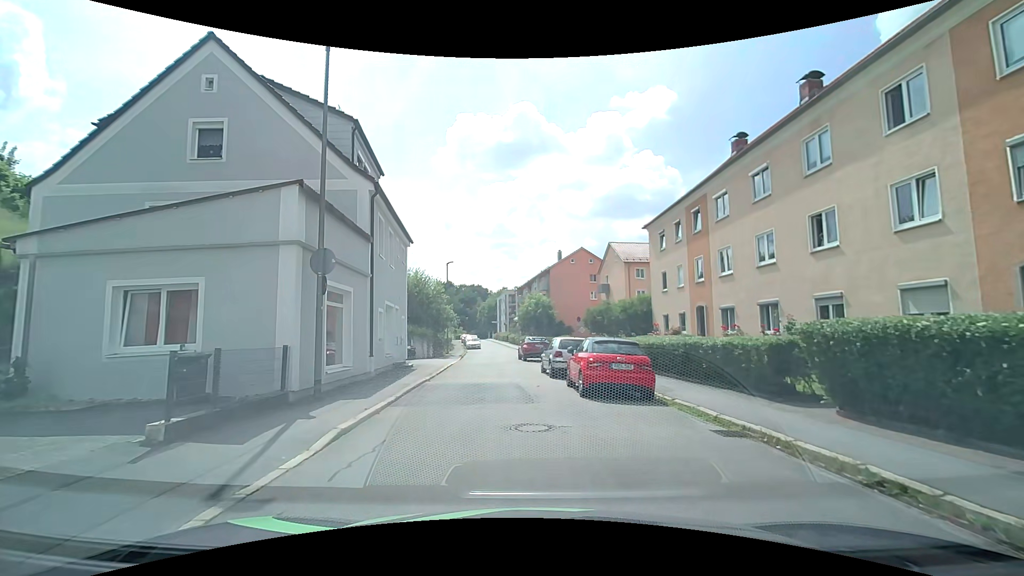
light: Day
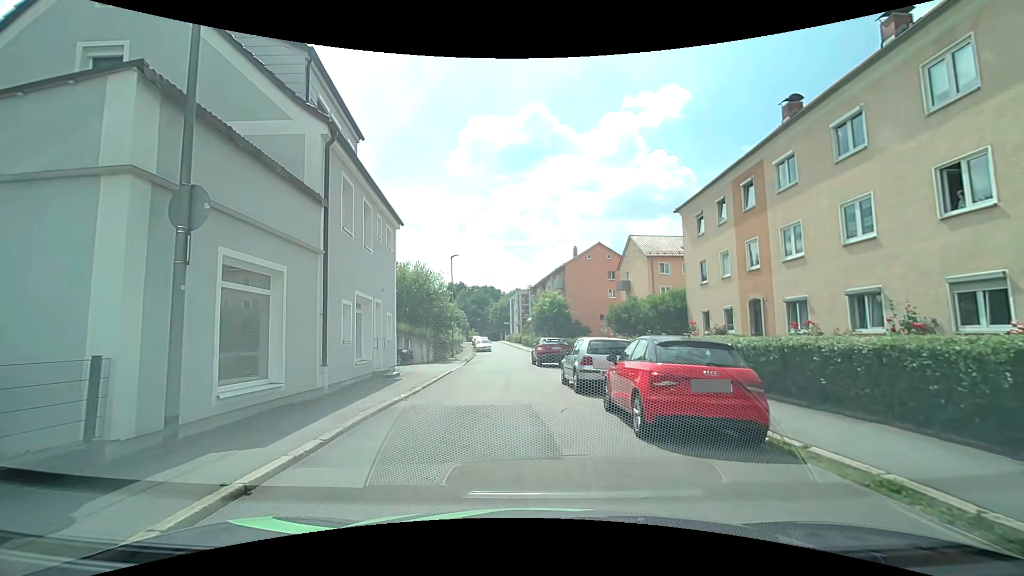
(0.0, +4.7) m; -2°
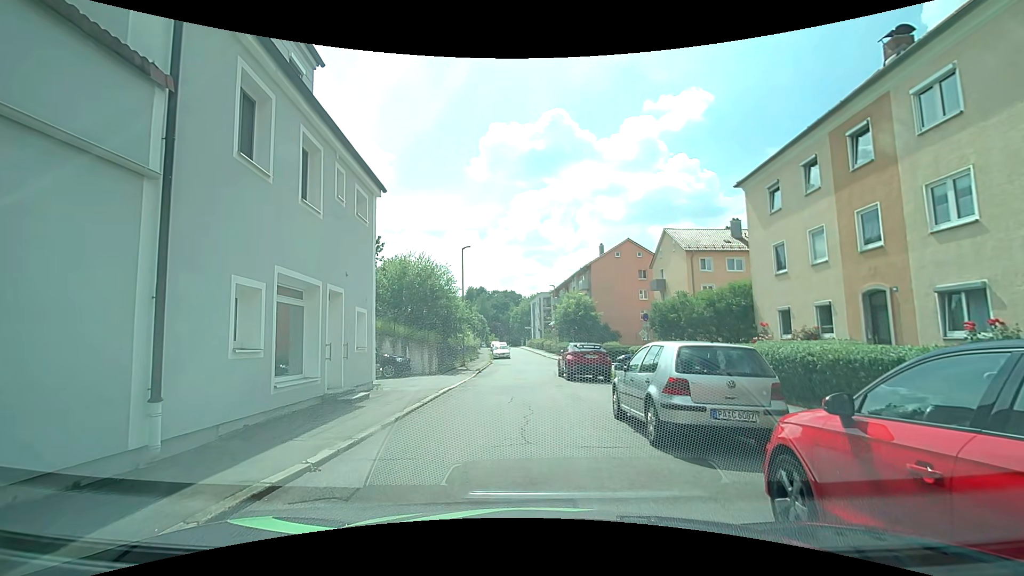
(-0.1, +5.6) m; -1°
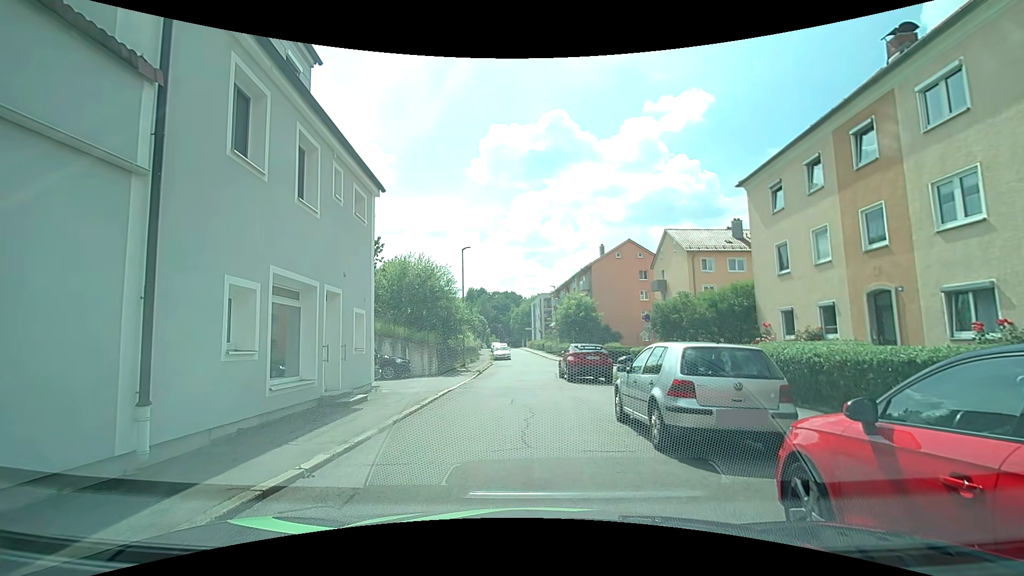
(0.0, +0.2) m; 0°
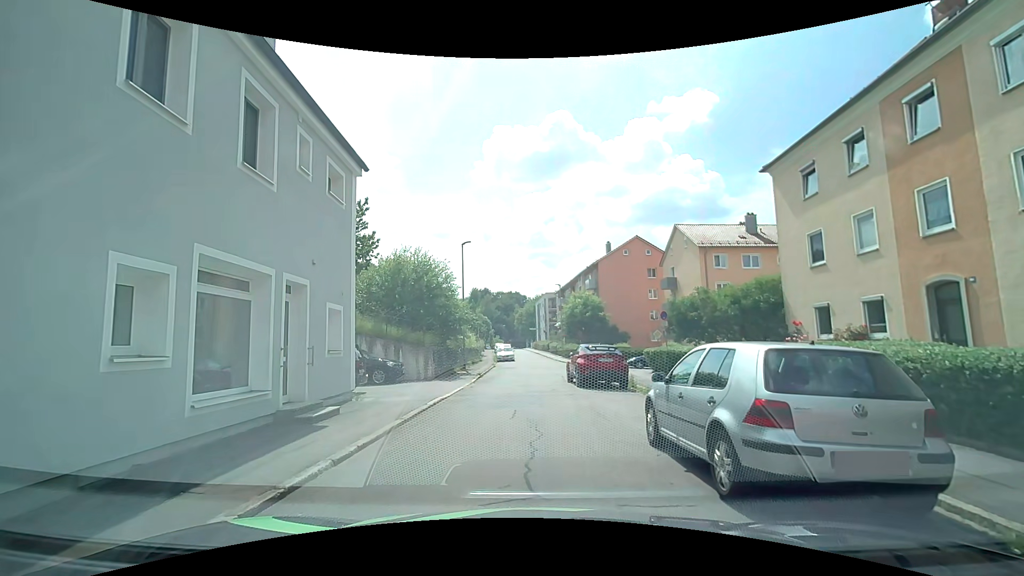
(0.0, +2.2) m; 0°
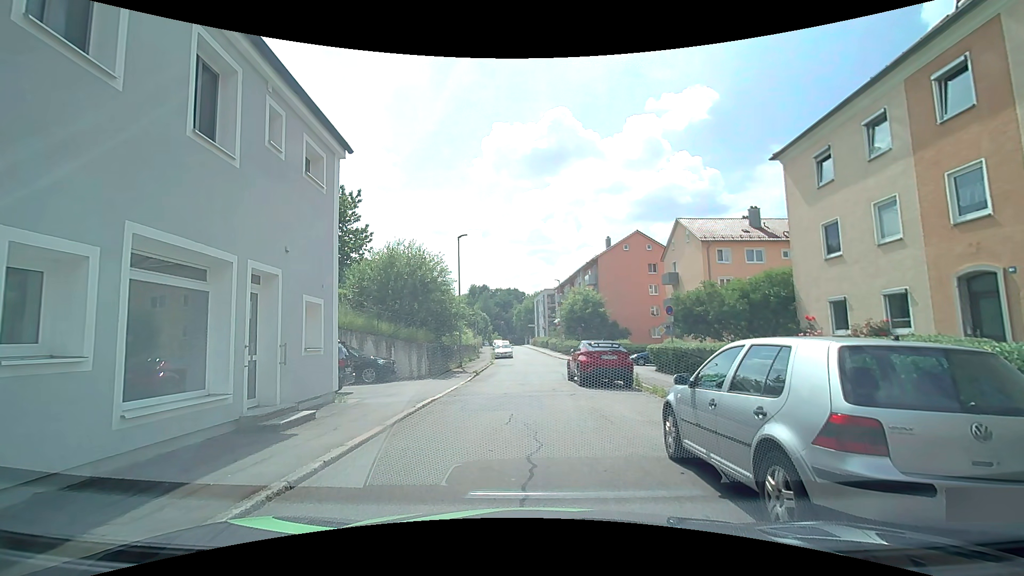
(0.0, +1.1) m; 0°
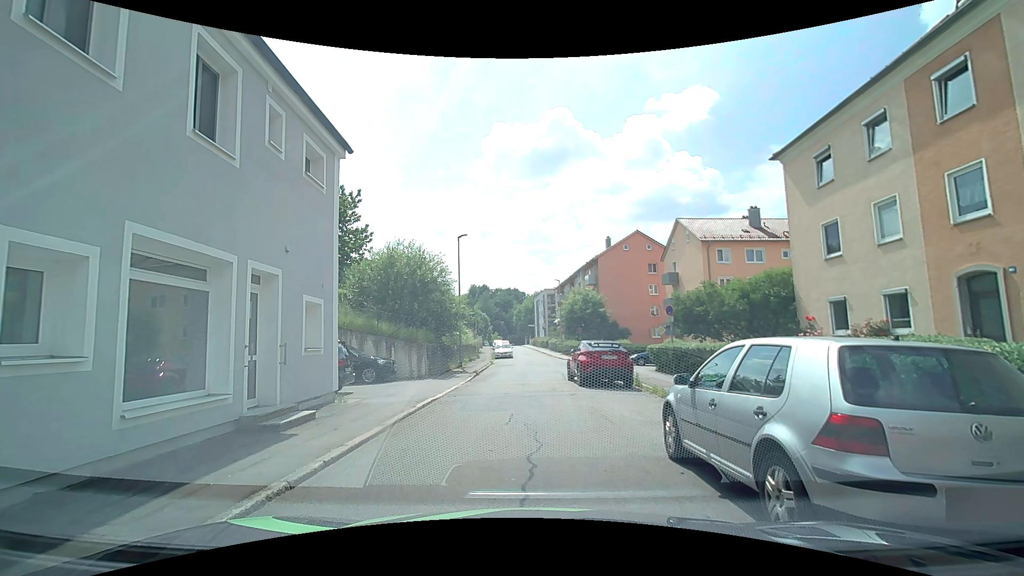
(0.0, 0.0) m; 0°
